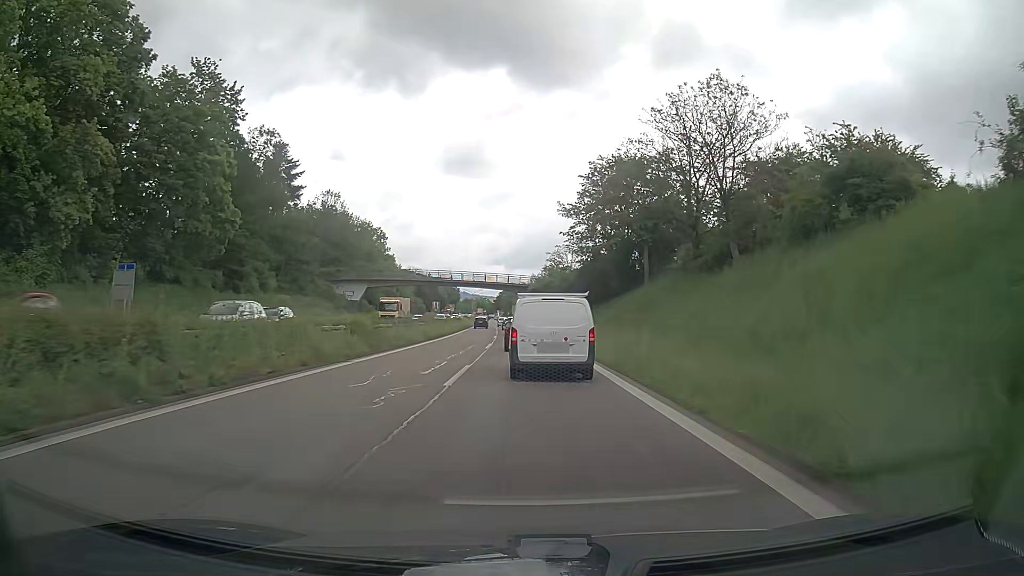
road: trunk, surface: asphalt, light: Day
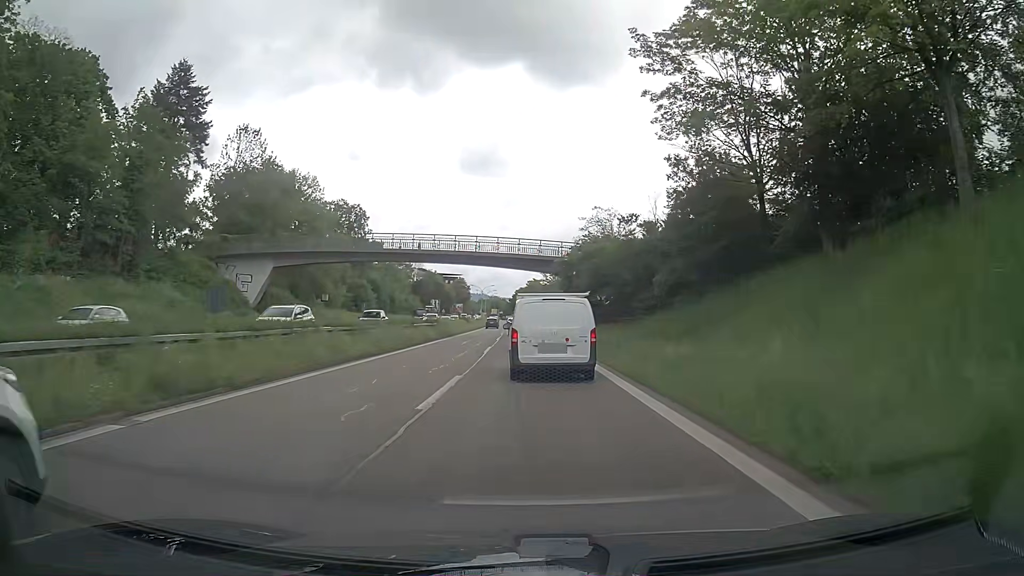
(-0.2, +39.3) m; -1°
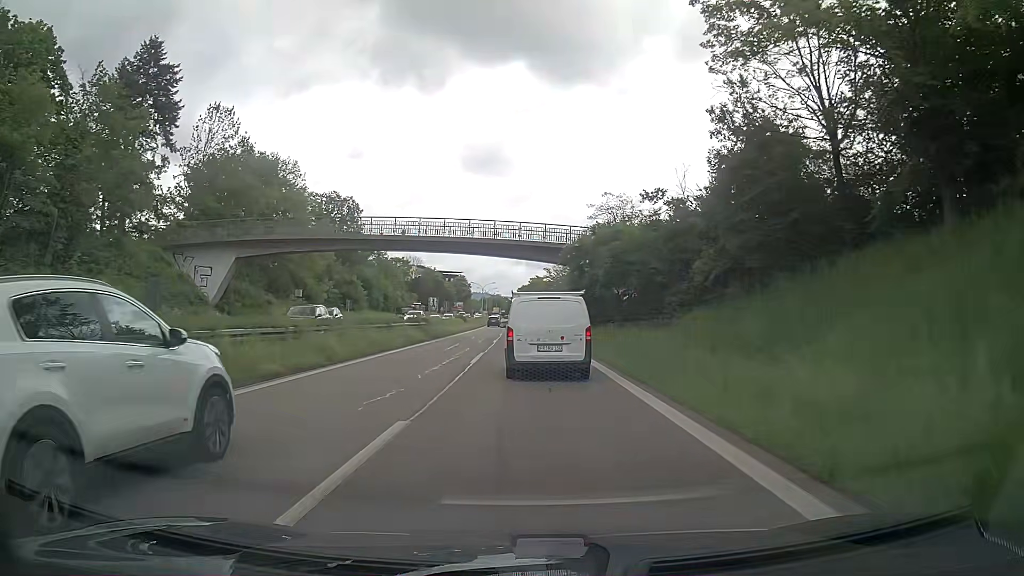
(0.0, +7.6) m; 0°
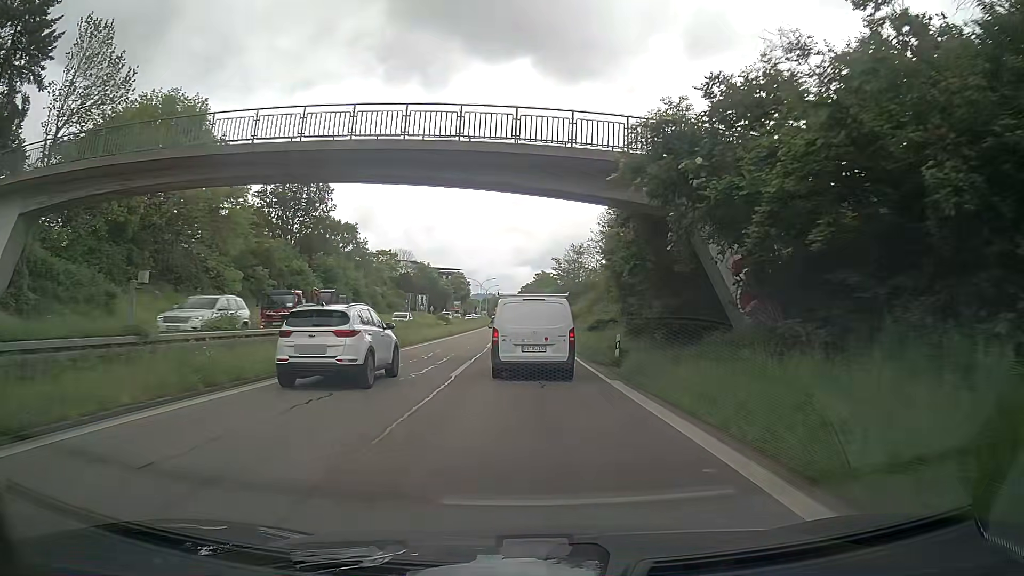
(0.0, +22.7) m; 0°
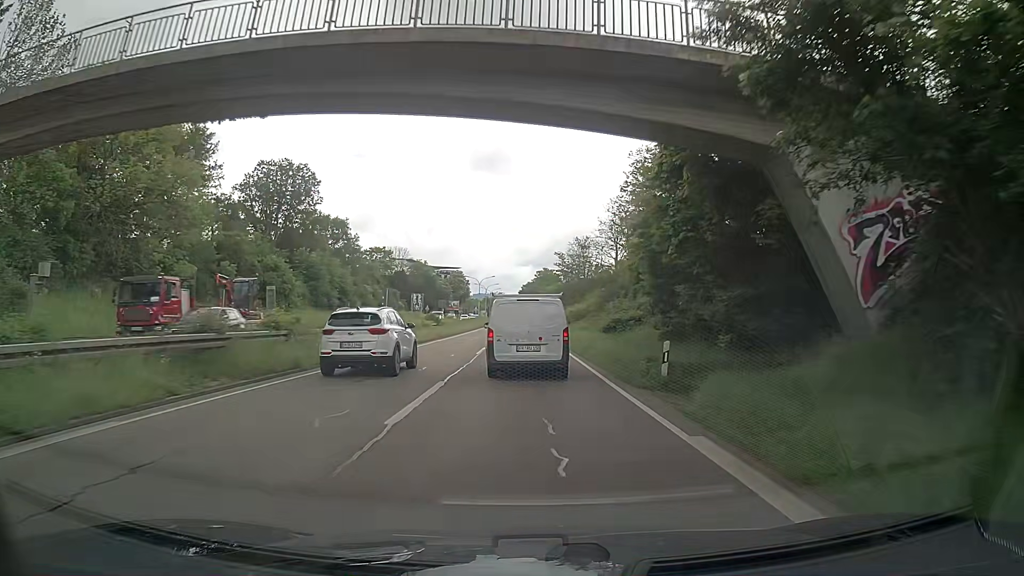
(0.0, +7.5) m; 0°
